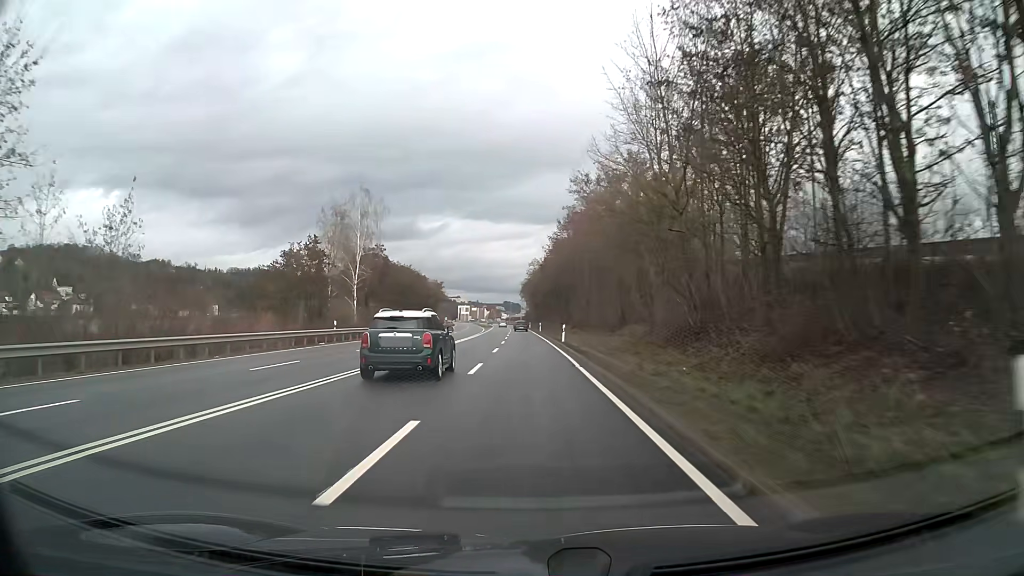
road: primary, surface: asphalt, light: Day
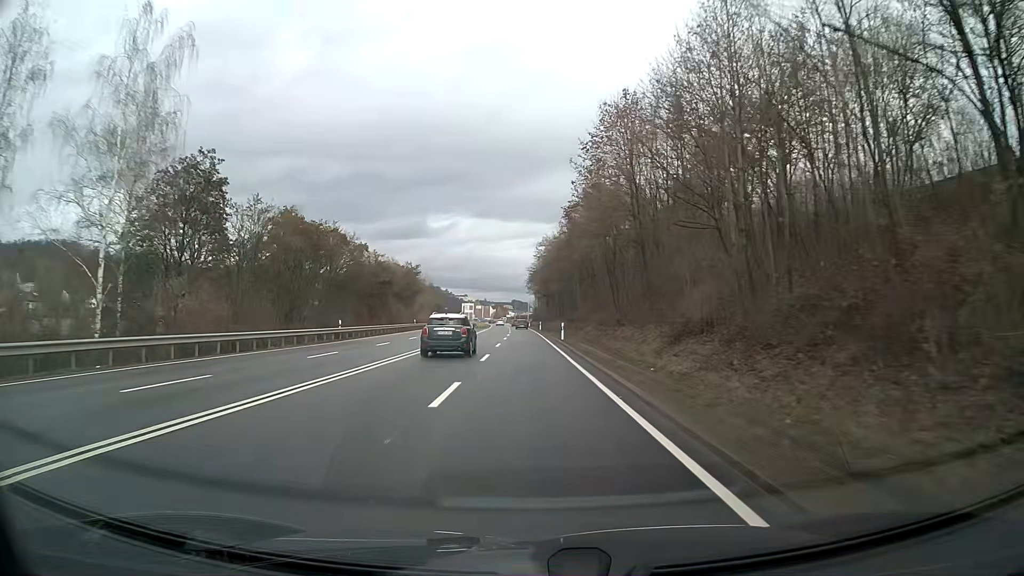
(-0.3, +42.9) m; -1°
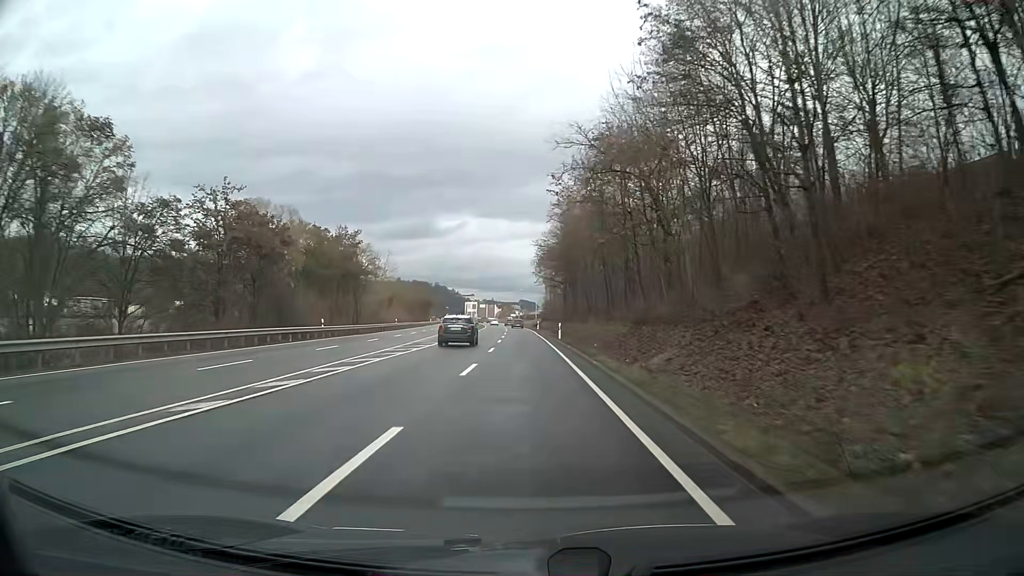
(-0.1, +43.0) m; 0°
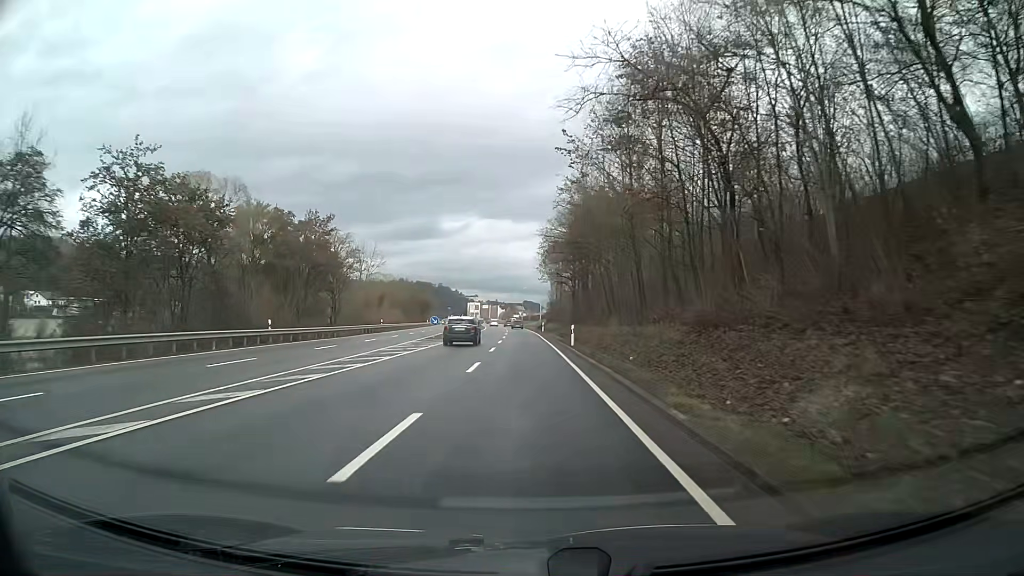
(-0.1, +10.7) m; -1°
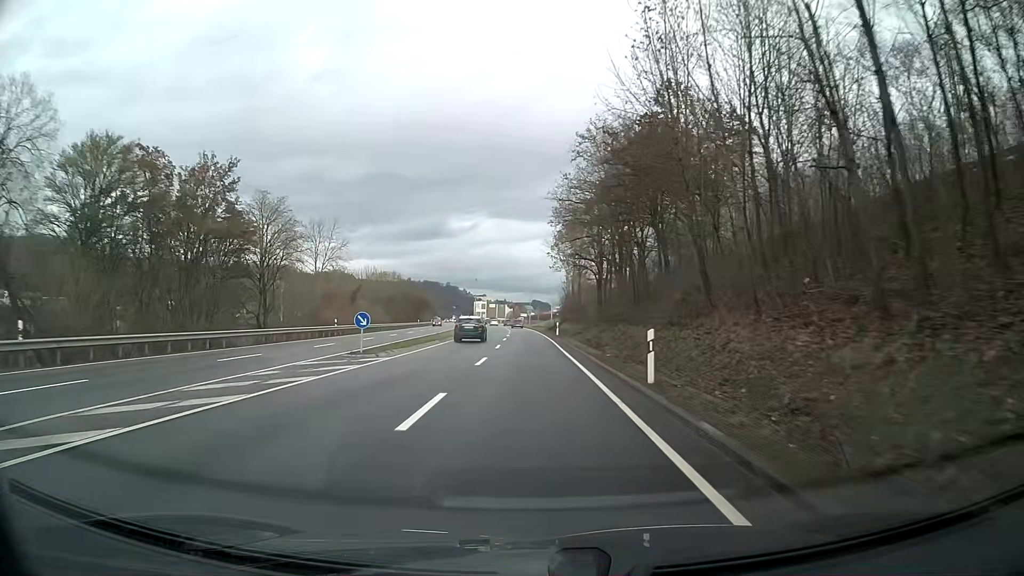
(-0.2, +21.5) m; -1°
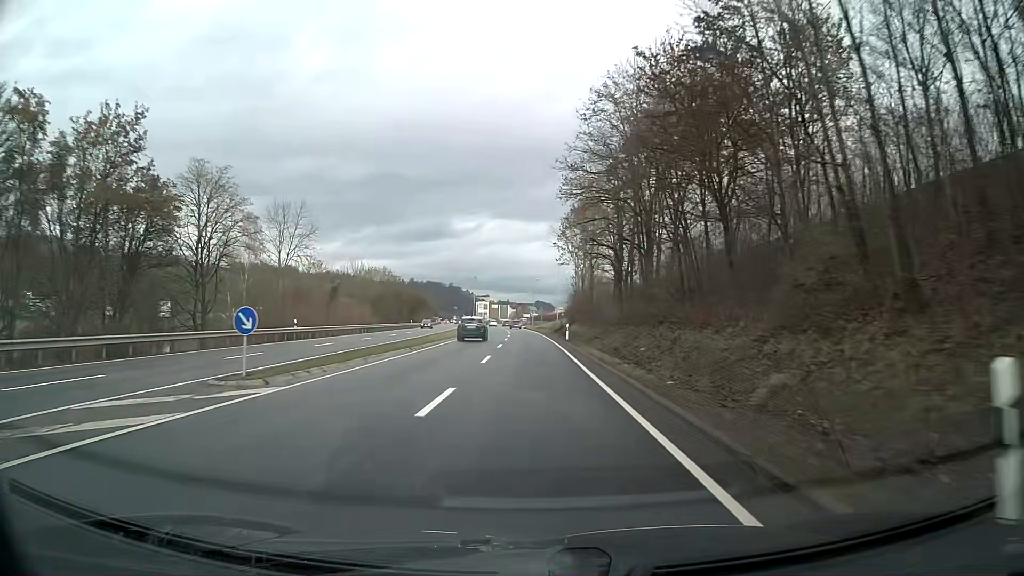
(0.0, +10.7) m; 0°
